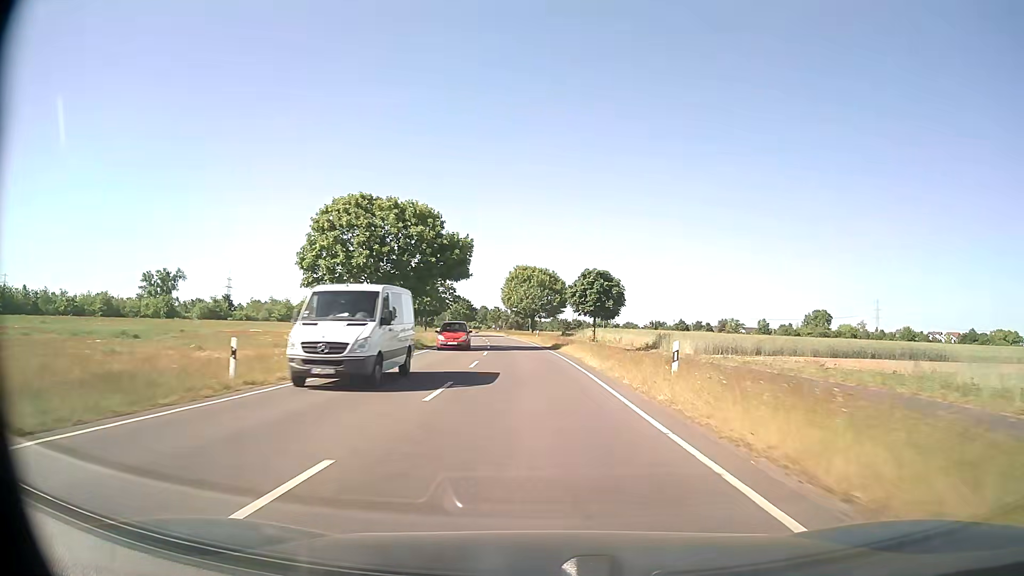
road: secondary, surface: asphalt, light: Day
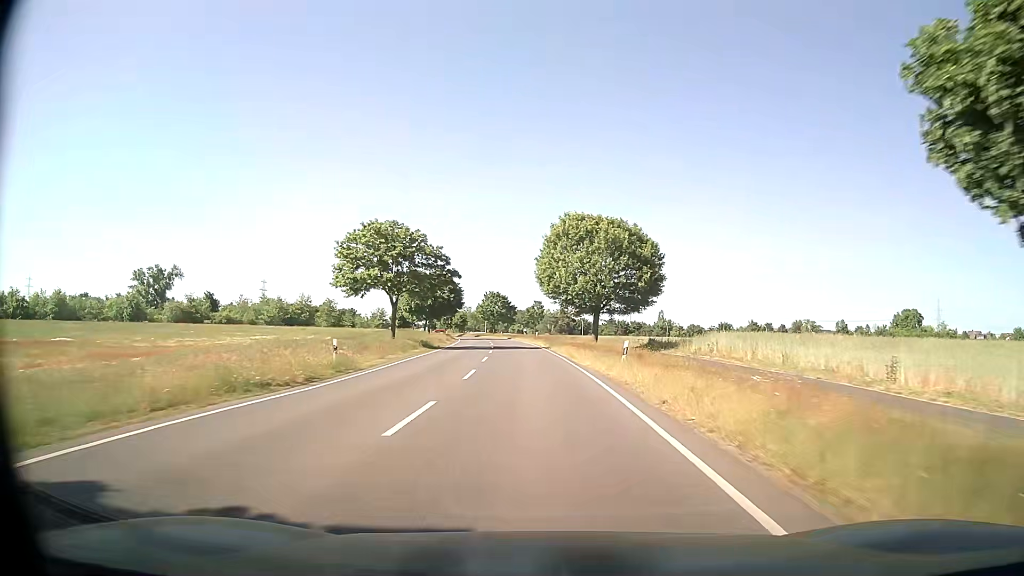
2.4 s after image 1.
(-1.5, +42.7) m; -4°
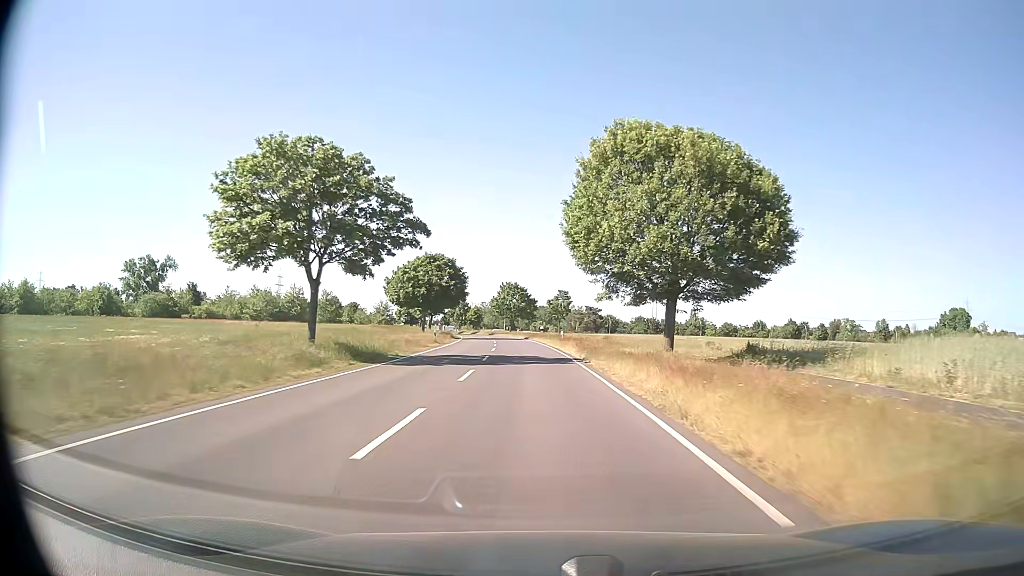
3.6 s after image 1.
(-0.4, +21.0) m; -2°
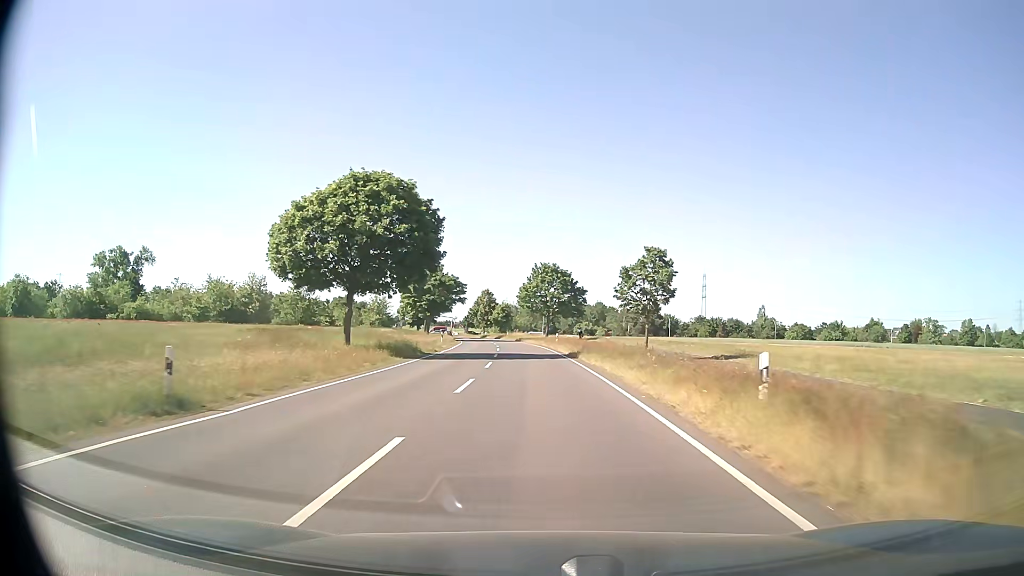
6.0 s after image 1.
(-1.3, +41.0) m; -4°
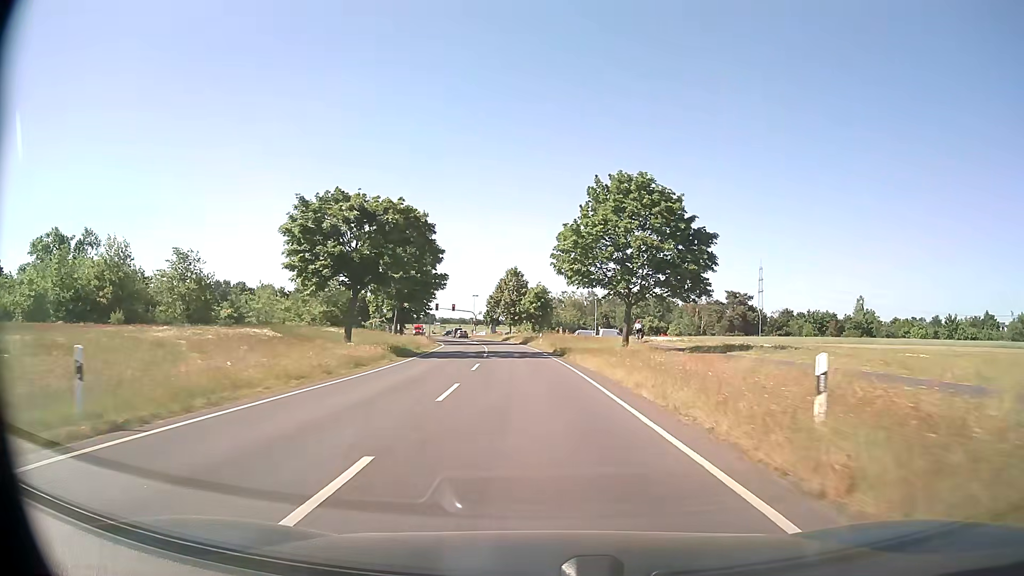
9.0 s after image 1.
(-1.5, +49.4) m; -4°
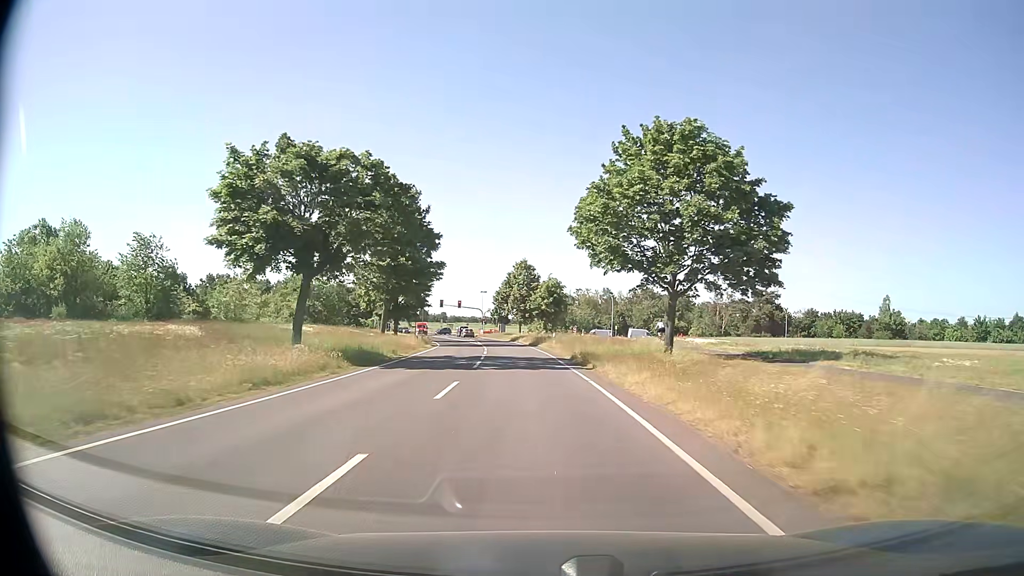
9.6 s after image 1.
(-0.1, +9.6) m; -1°
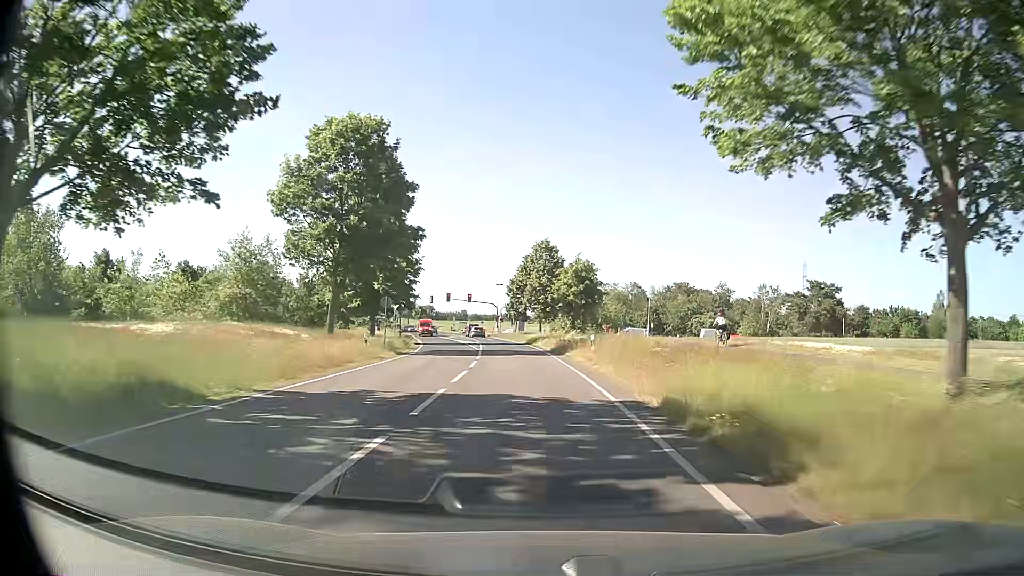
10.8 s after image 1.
(-0.3, +18.8) m; -2°
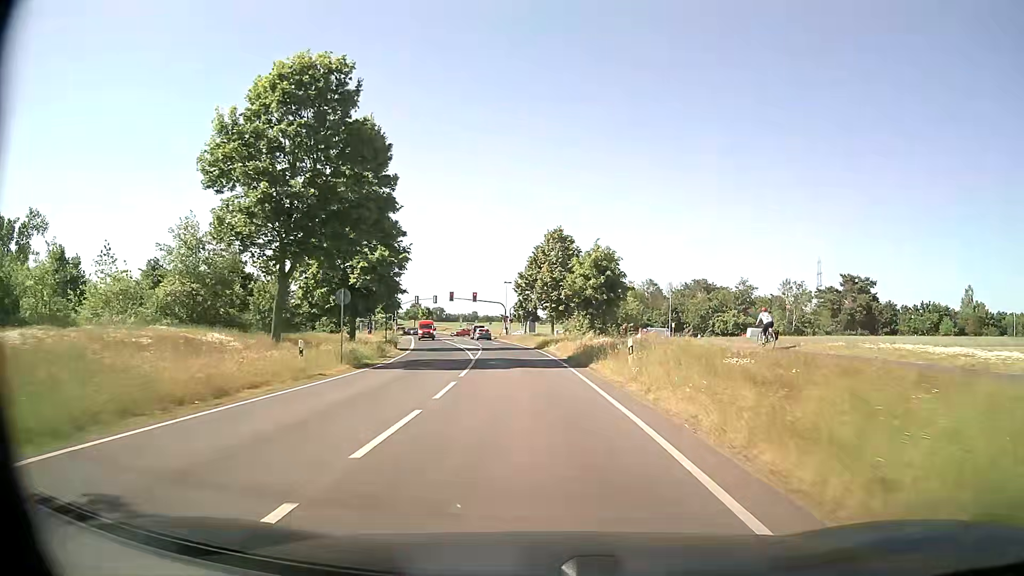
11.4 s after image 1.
(-0.1, +9.1) m; 0°
